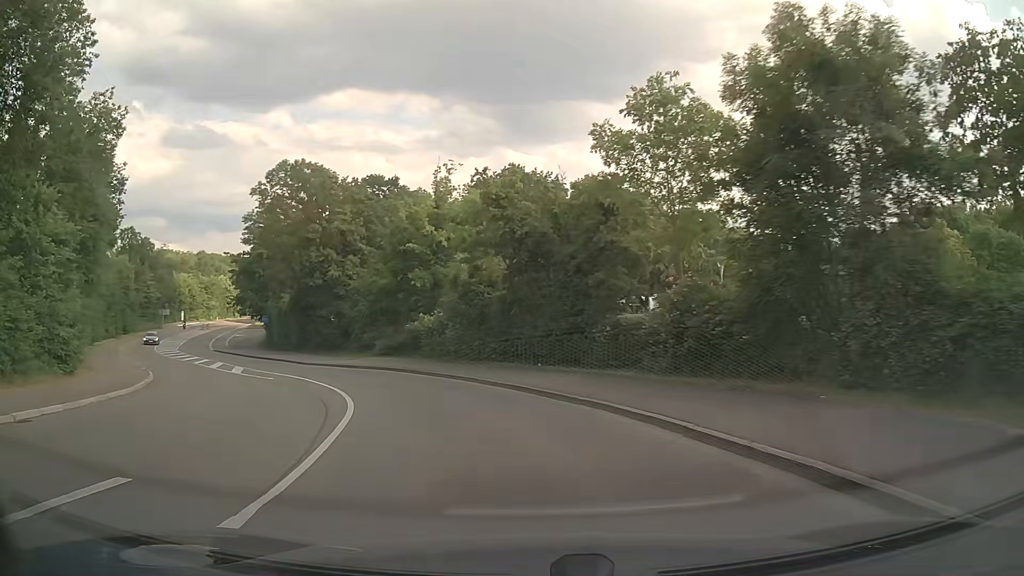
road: secondary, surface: asphalt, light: Day
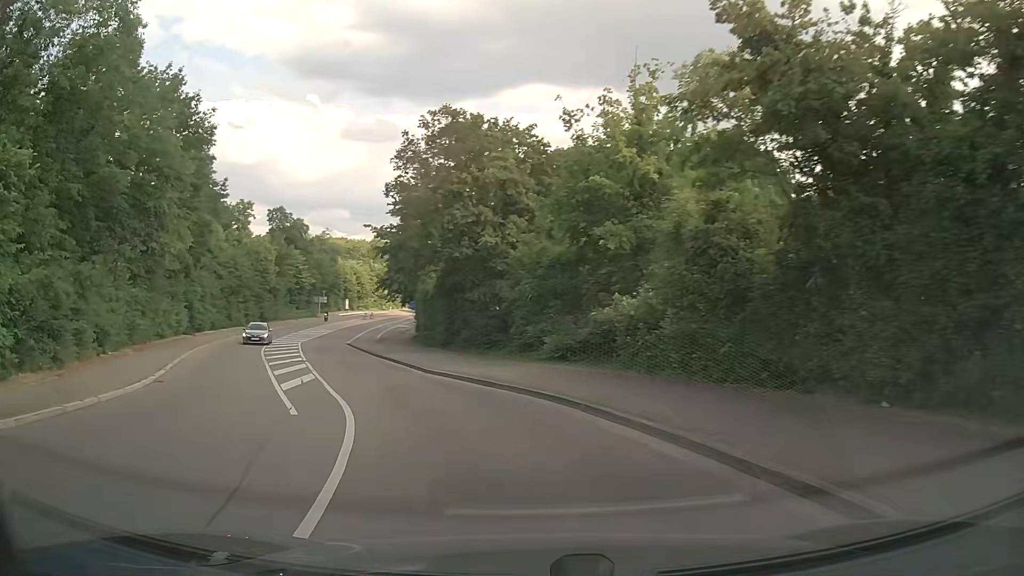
(-1.7, +12.9) m; -16°
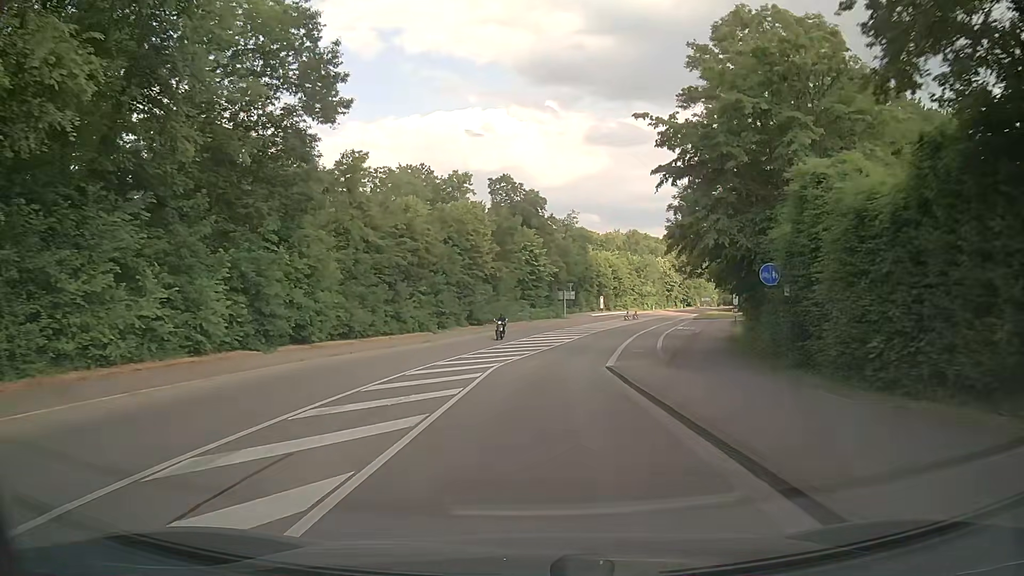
(-7.6, +27.6) m; -21°
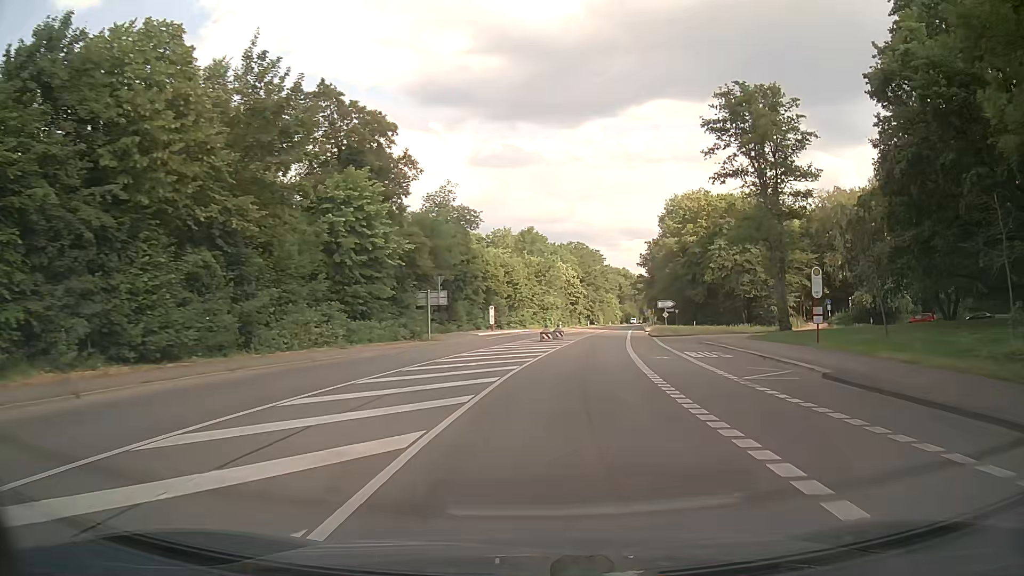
(+2.4, +39.8) m; +10°
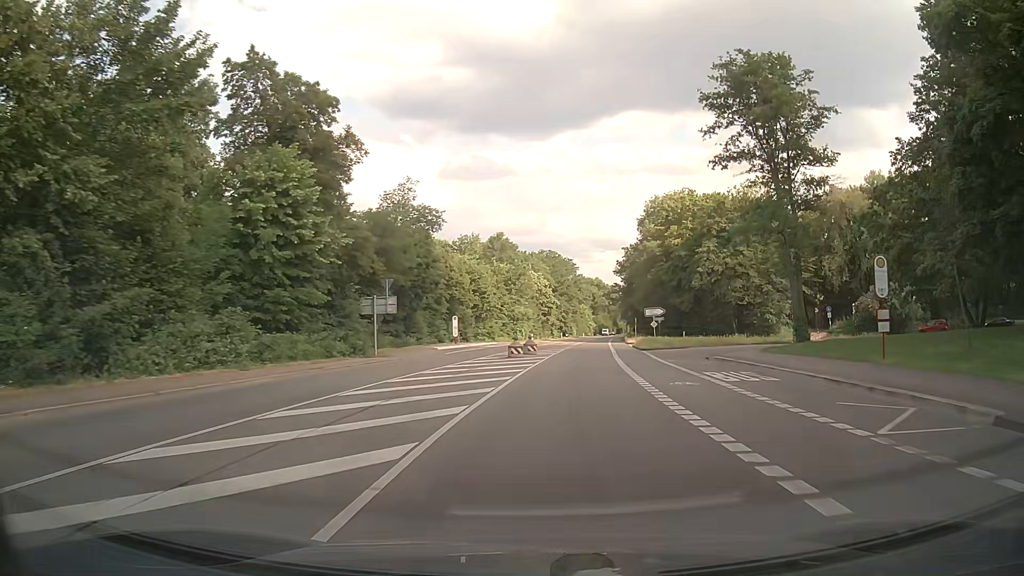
(+0.1, +8.4) m; +2°
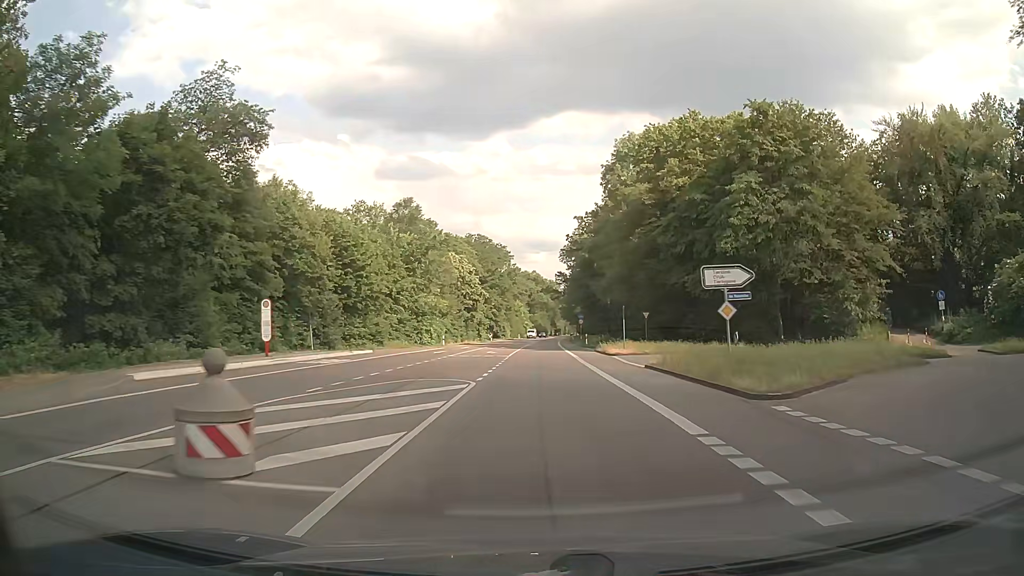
(+2.3, +34.7) m; +6°
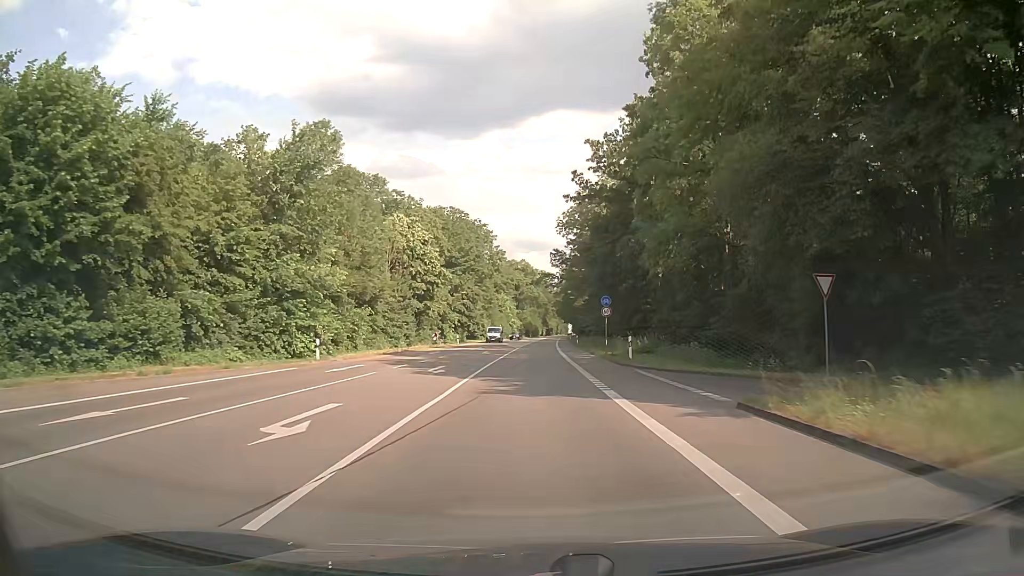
(+0.2, +36.7) m; +1°
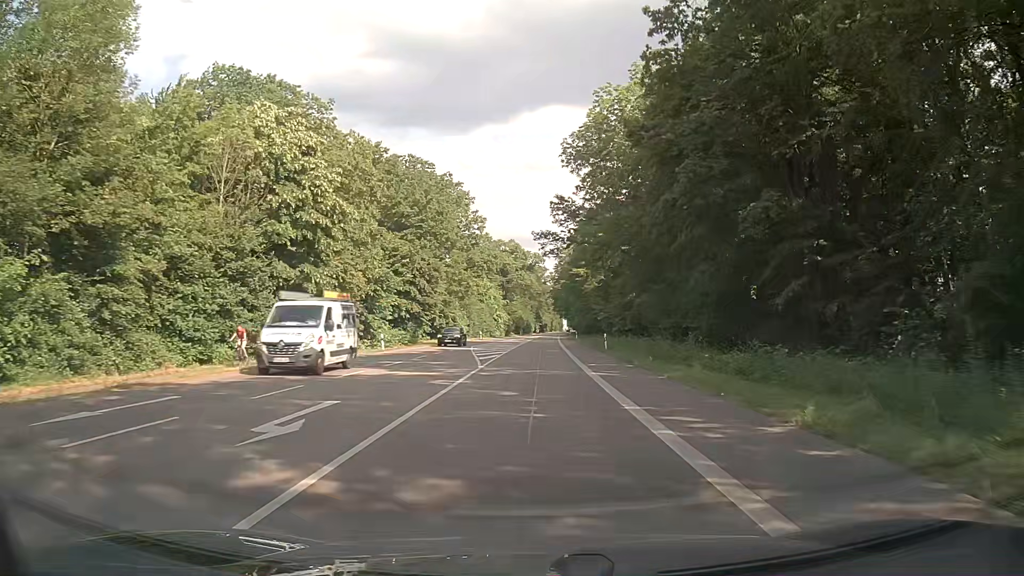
(0.0, +37.2) m; +1°
(0, +10) (0, +20) (0, +30) (0, +40) (+1, +50) (+1, +60) (+1, +70) (+1, +80) (+1, +90) (+2, +100) m
